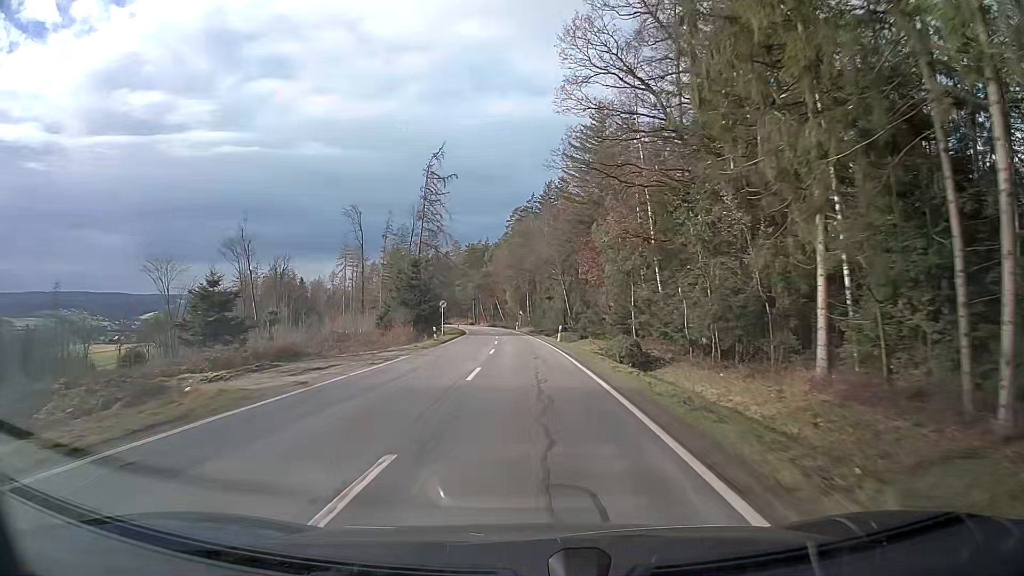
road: tertiary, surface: asphalt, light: Day
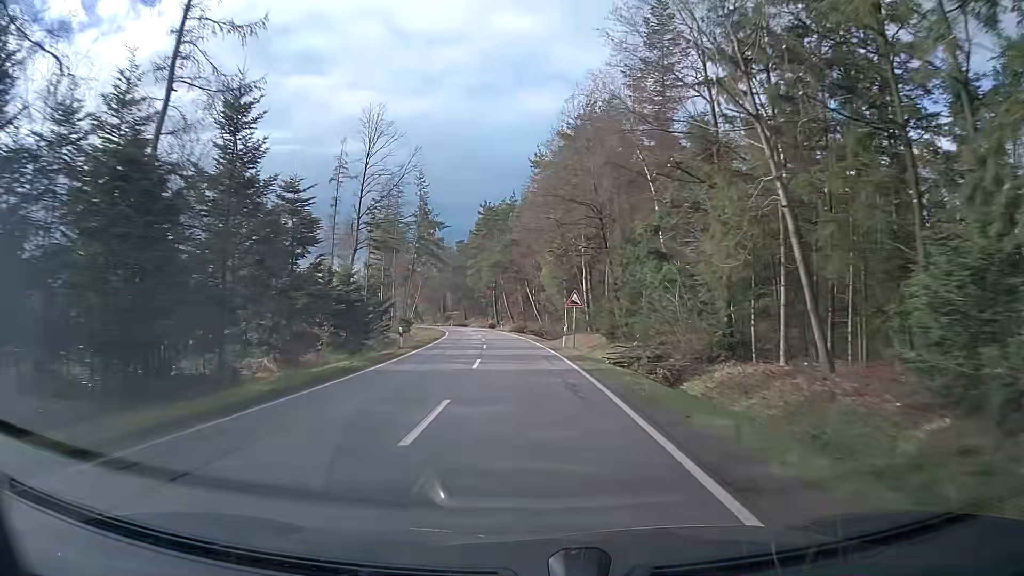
(-1.7, +56.1) m; -4°
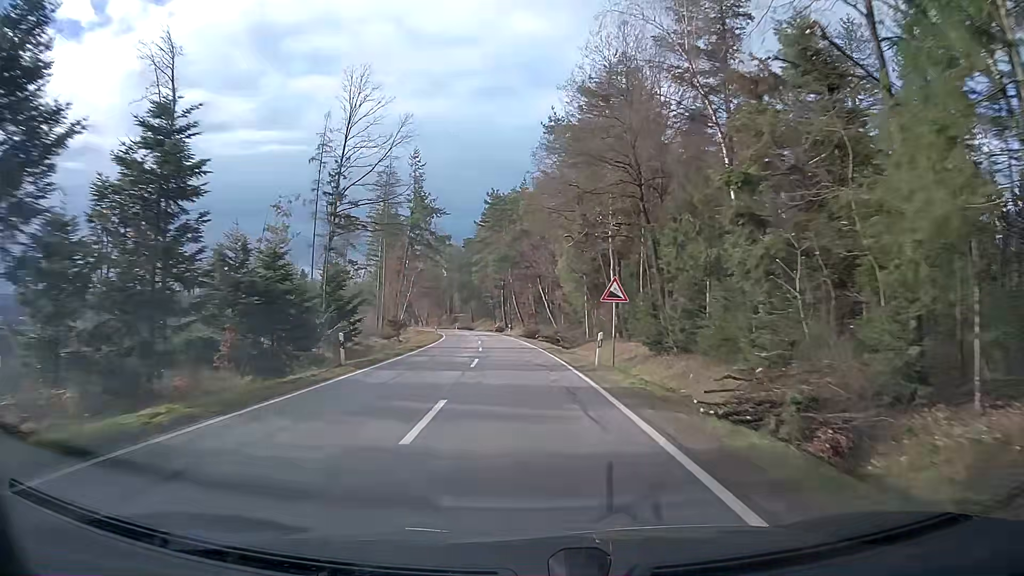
(-0.1, +11.6) m; -1°
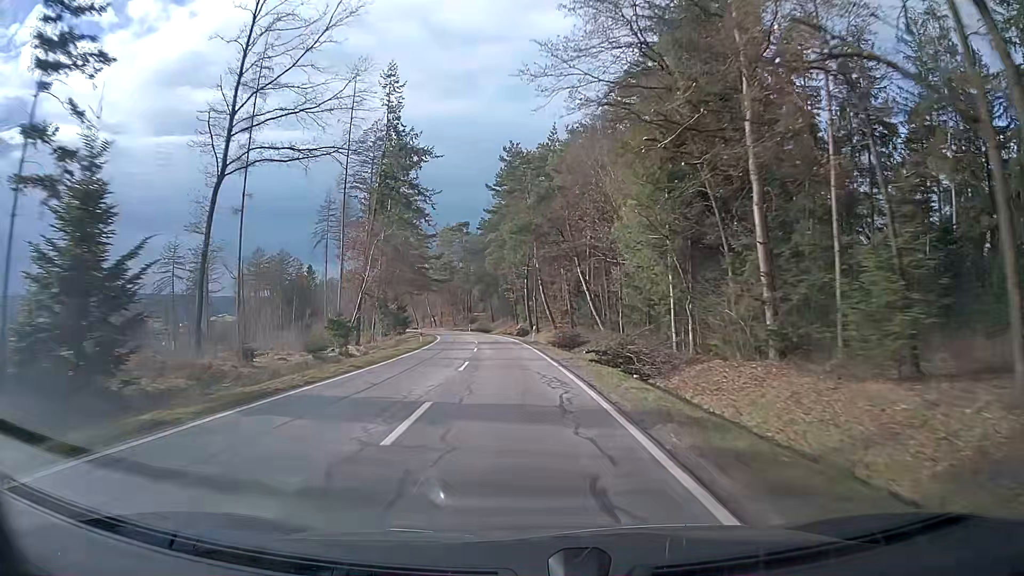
(-0.5, +24.3) m; -3°
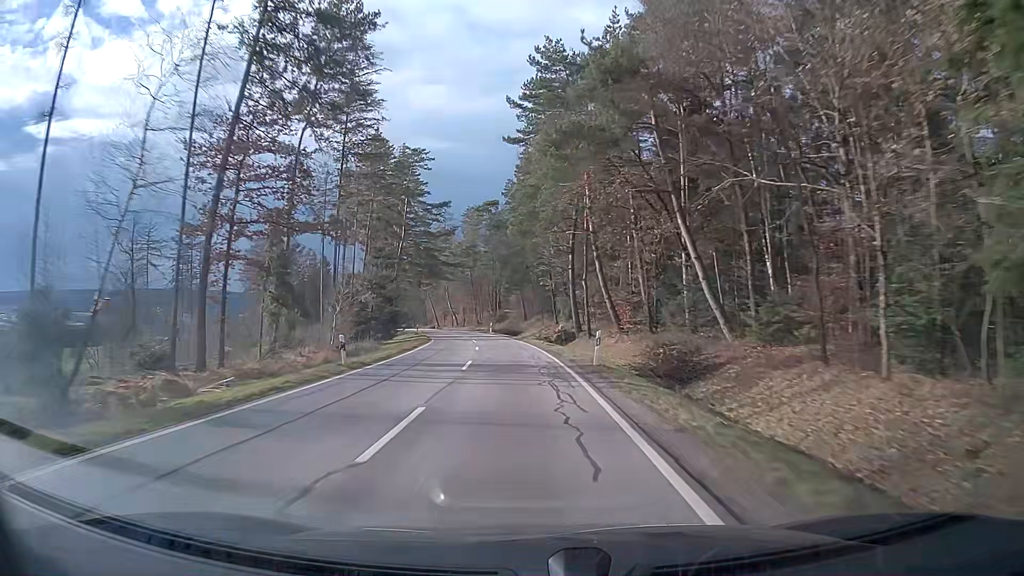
(-0.7, +25.6) m; -3°
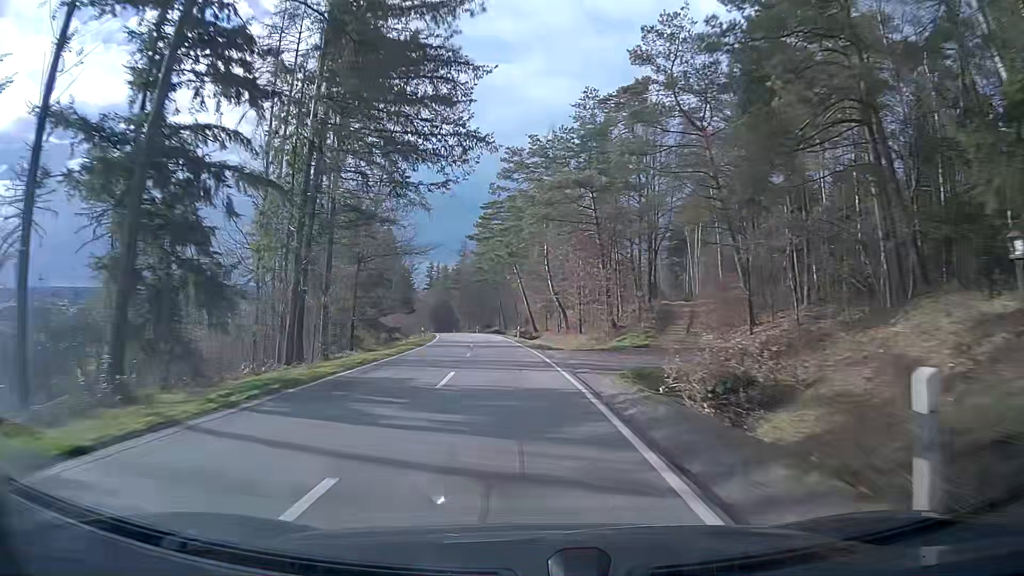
(-5.9, +64.9) m; -11°
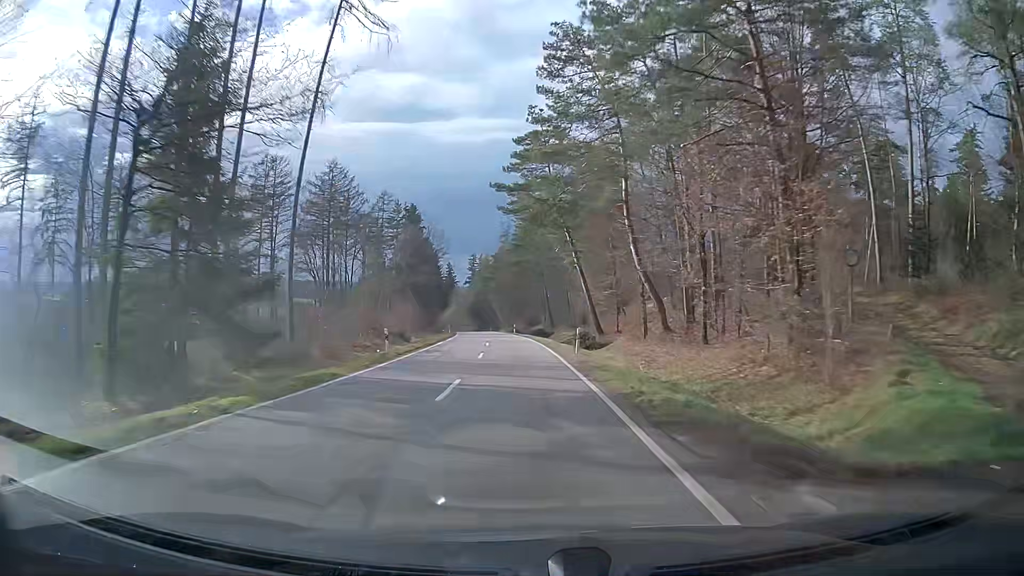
(-0.8, +26.5) m; -2°
